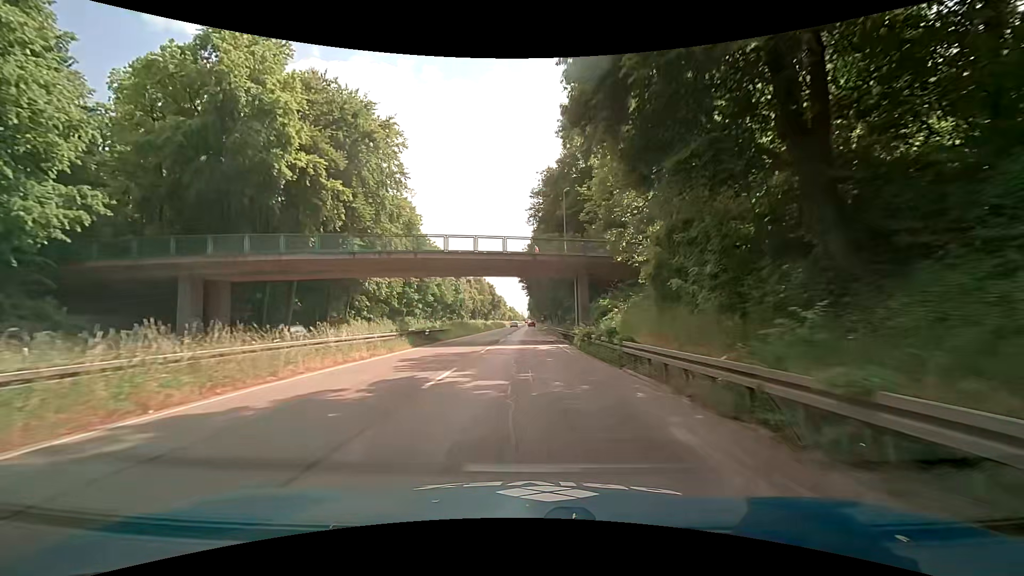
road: trunk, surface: asphalt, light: Day
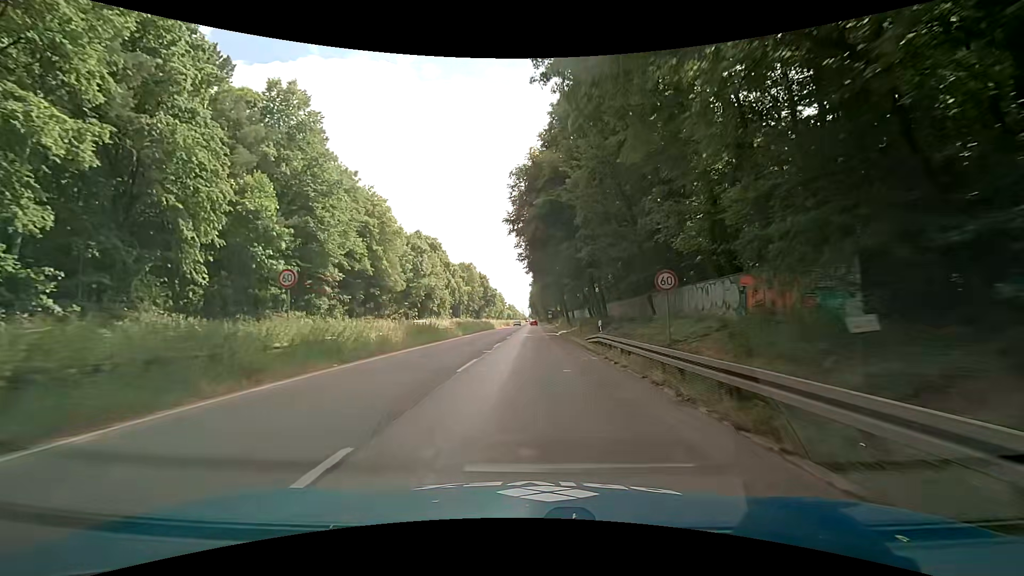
(-0.1, +45.6) m; -1°
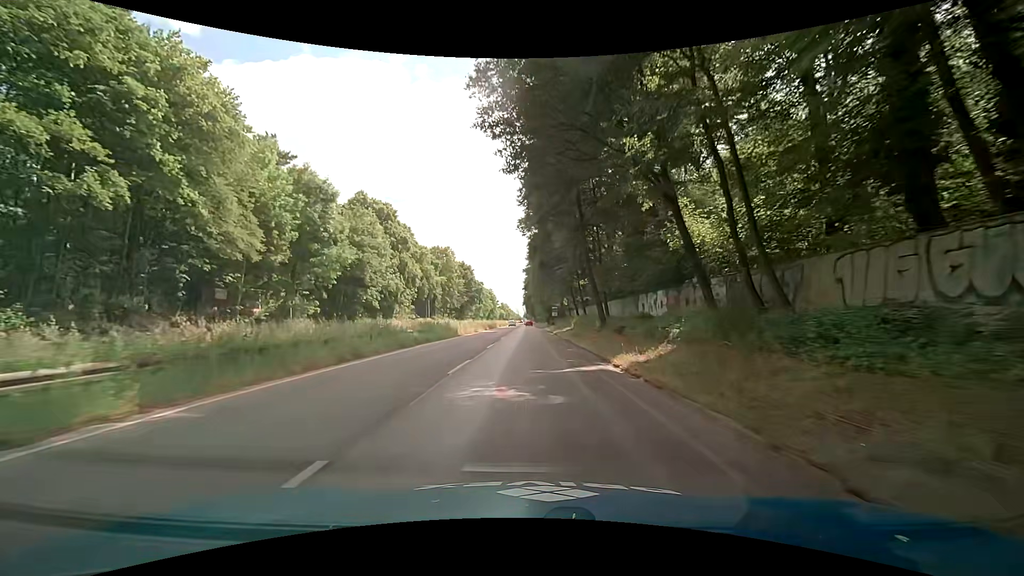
(+0.5, +36.5) m; +1°
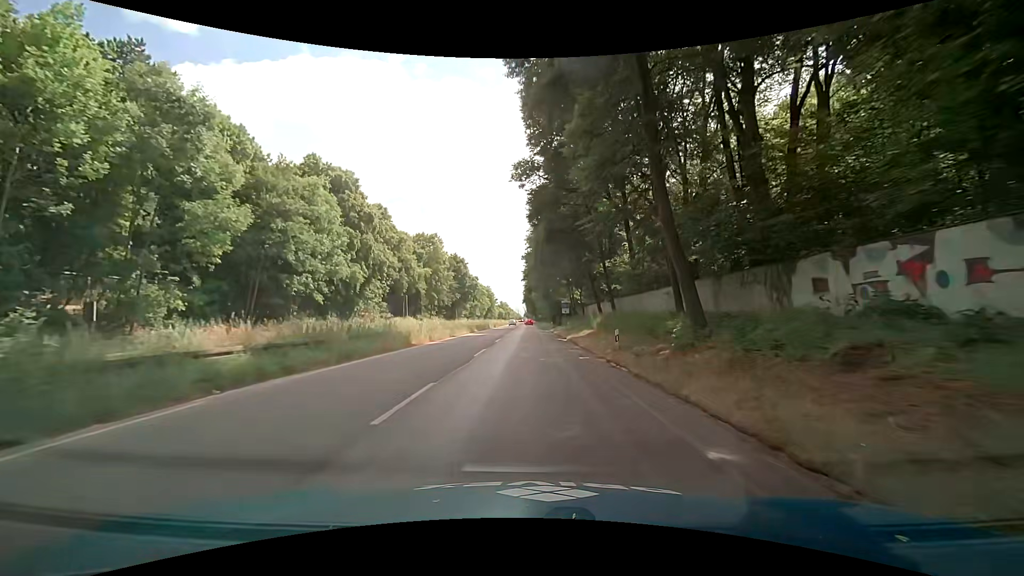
(0.0, +18.2) m; 0°
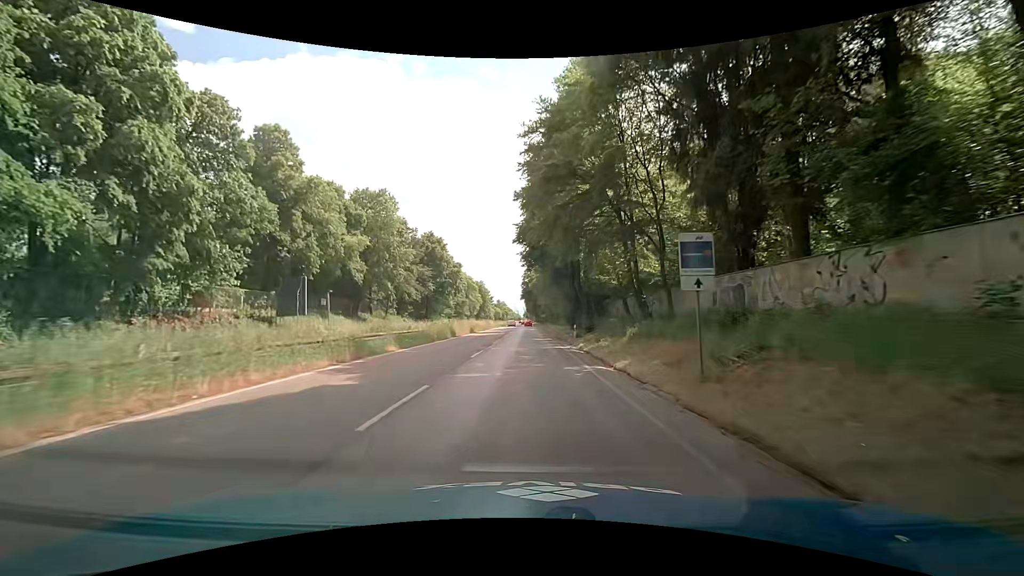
(+0.2, +36.4) m; 0°
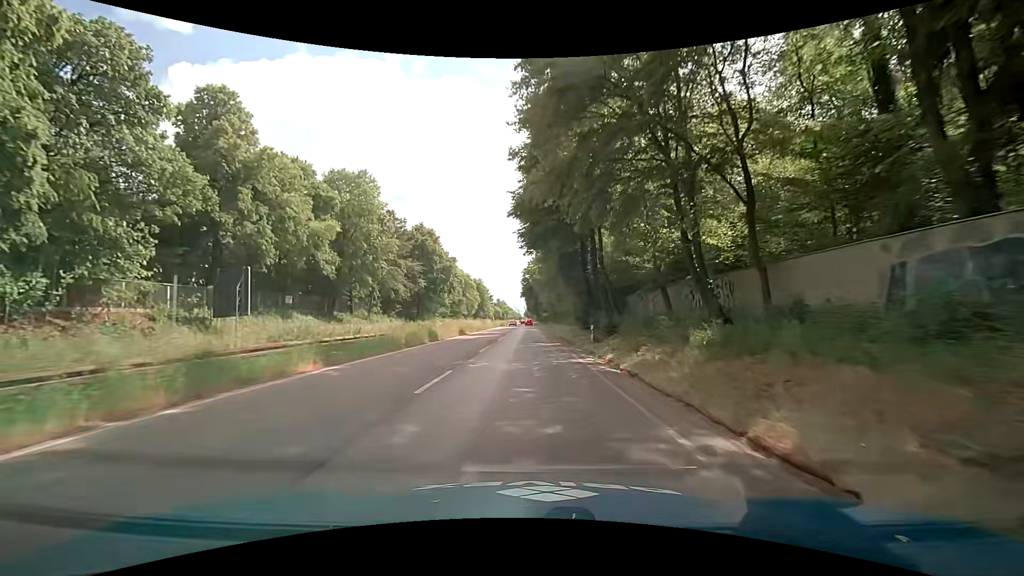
(0.0, +9.1) m; 0°
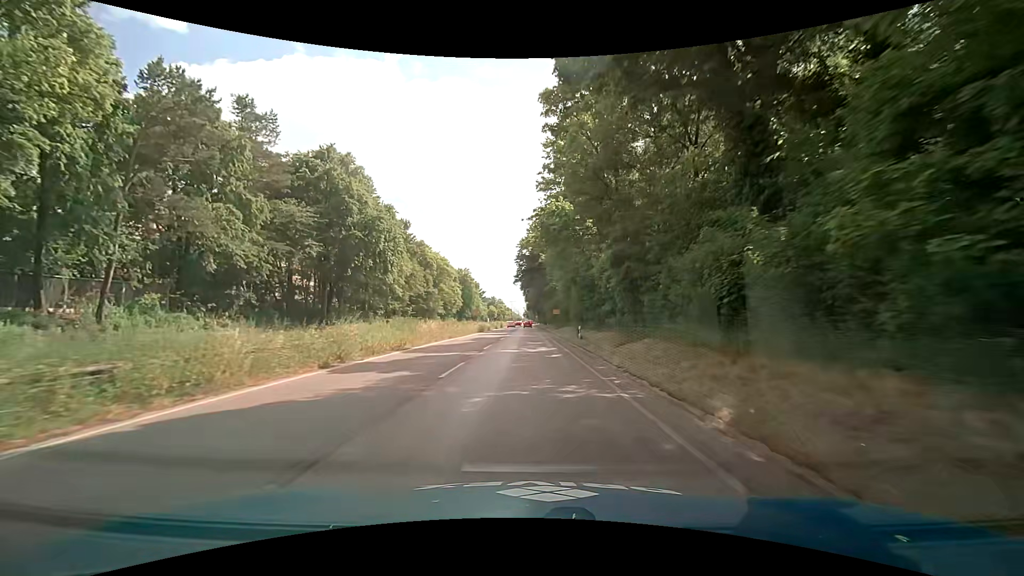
(-0.1, +45.4) m; 0°
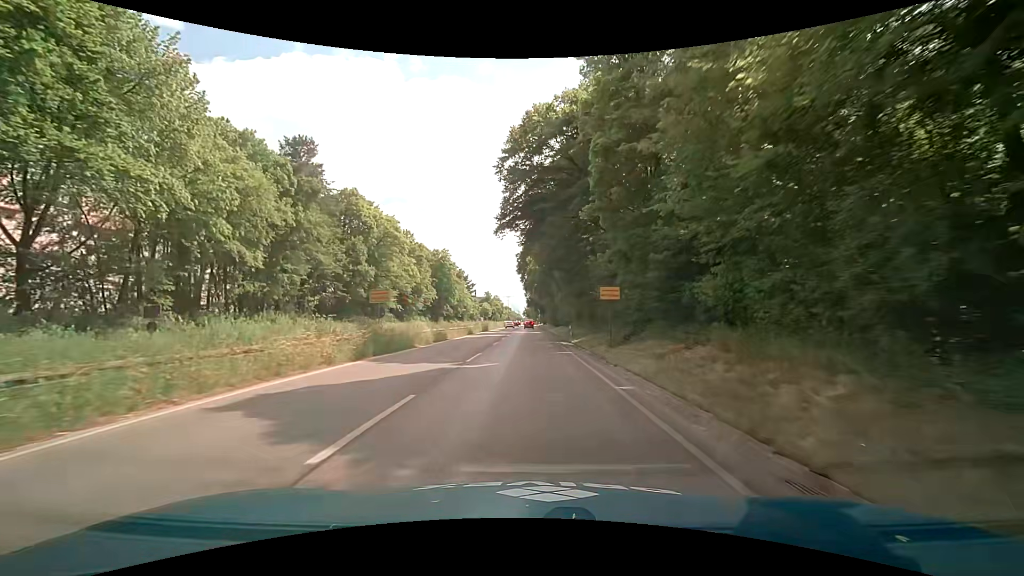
(-0.1, +43.1) m; 0°
(0, +10) (0, +20) (0, +30) (0, +40) (0, +50) (0, +60) (0, +70) (0, +80) (+1, +90) (+1, +100) m
